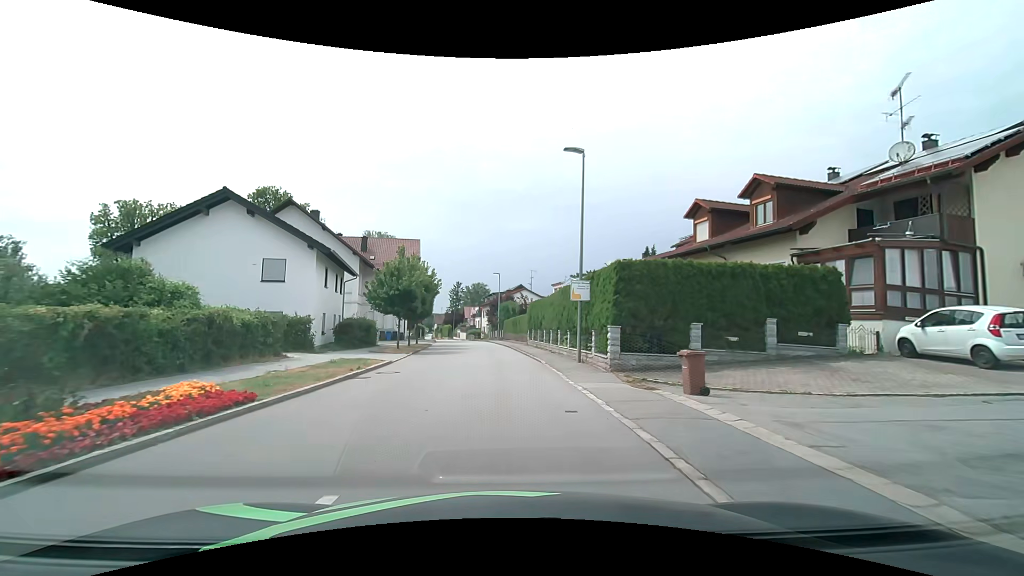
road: secondary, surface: asphalt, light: Day
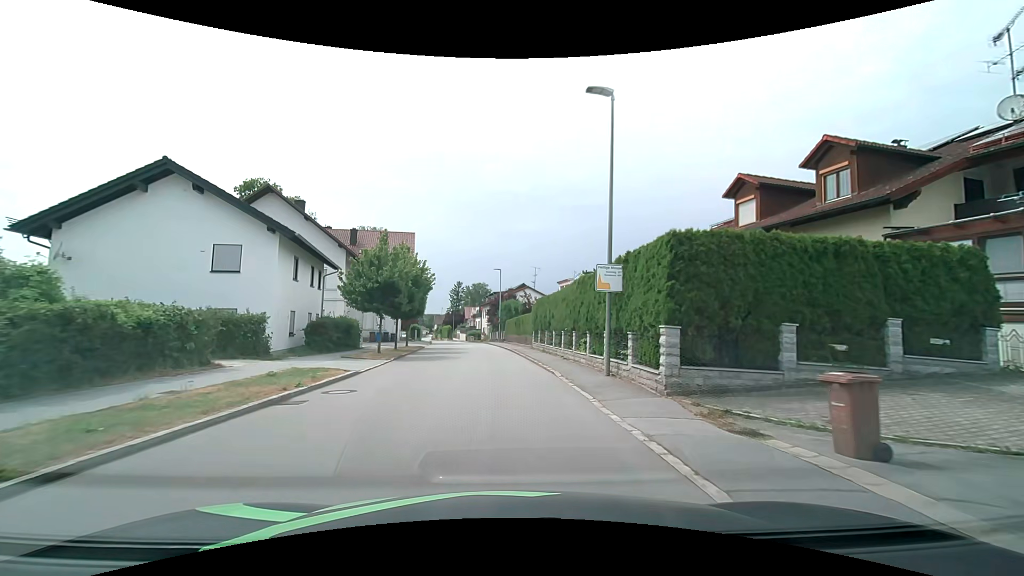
(0.0, +4.9) m; 0°
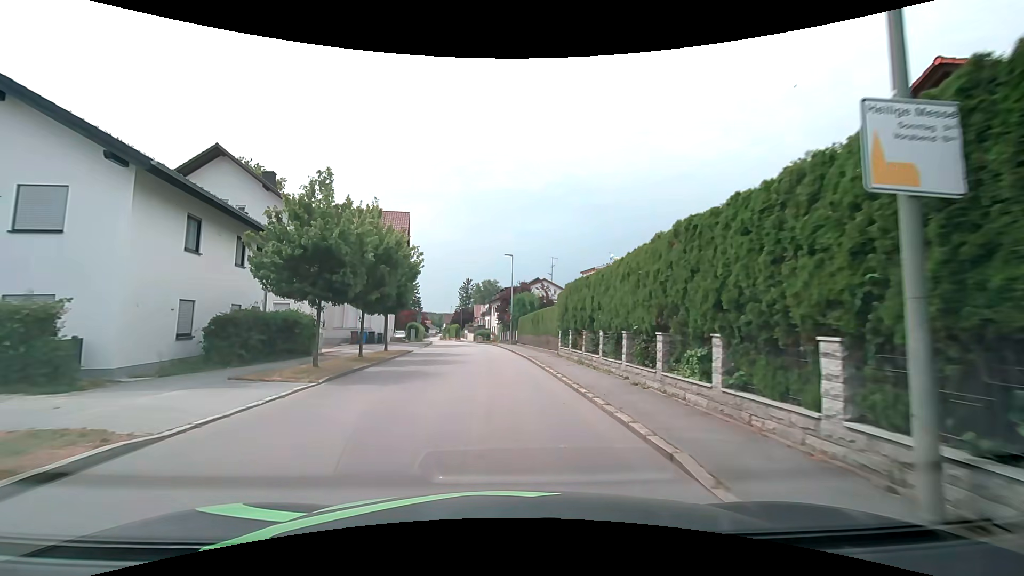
(0.0, +9.9) m; -1°
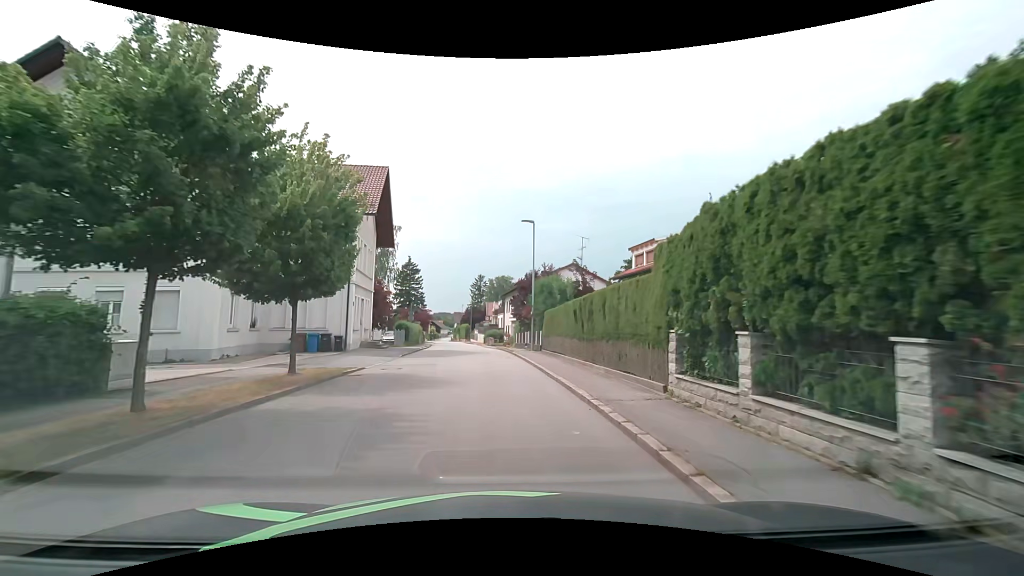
(-0.2, +13.8) m; -2°
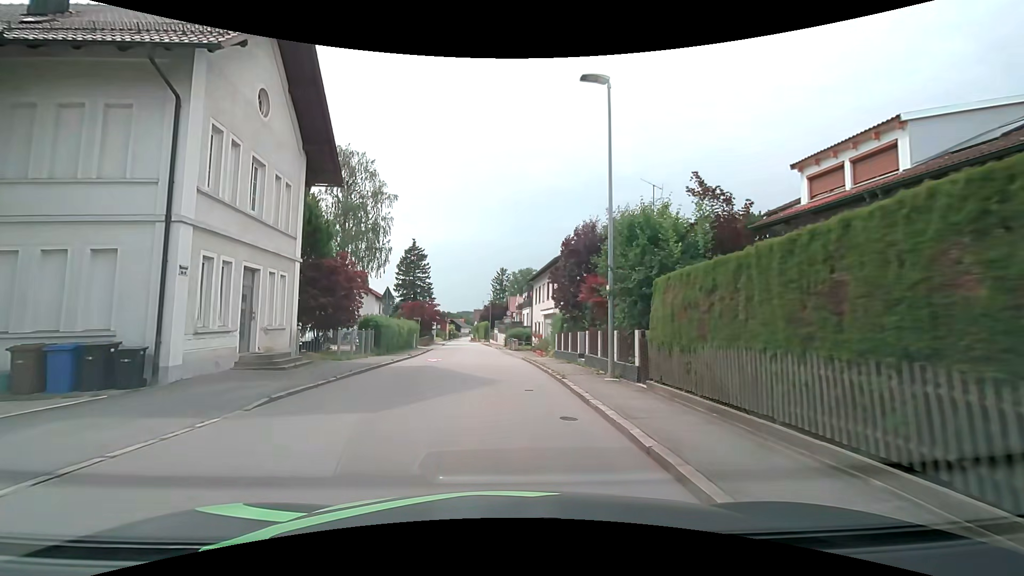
(-0.3, +17.3) m; -2°
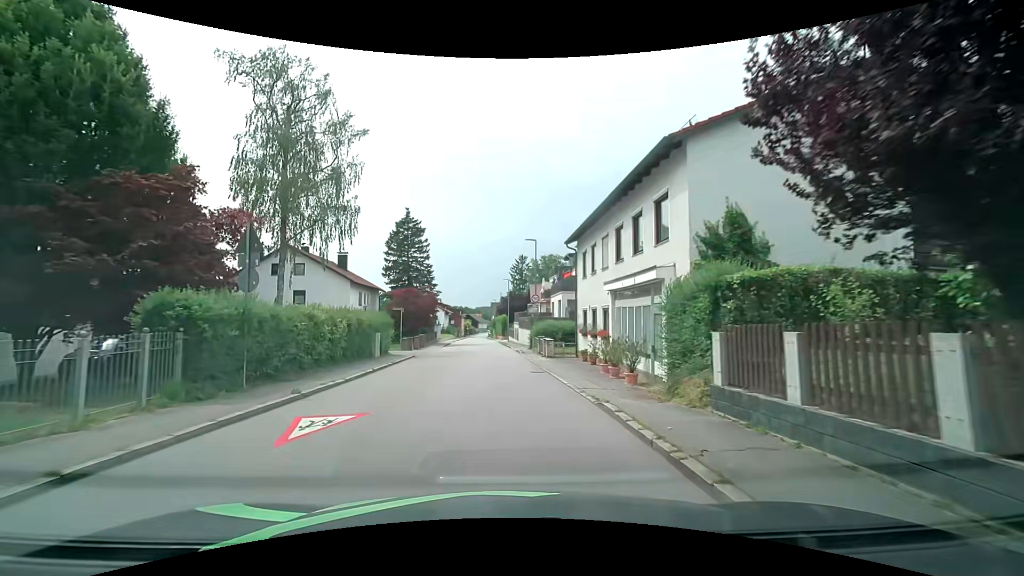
(-0.3, +17.7) m; -2°
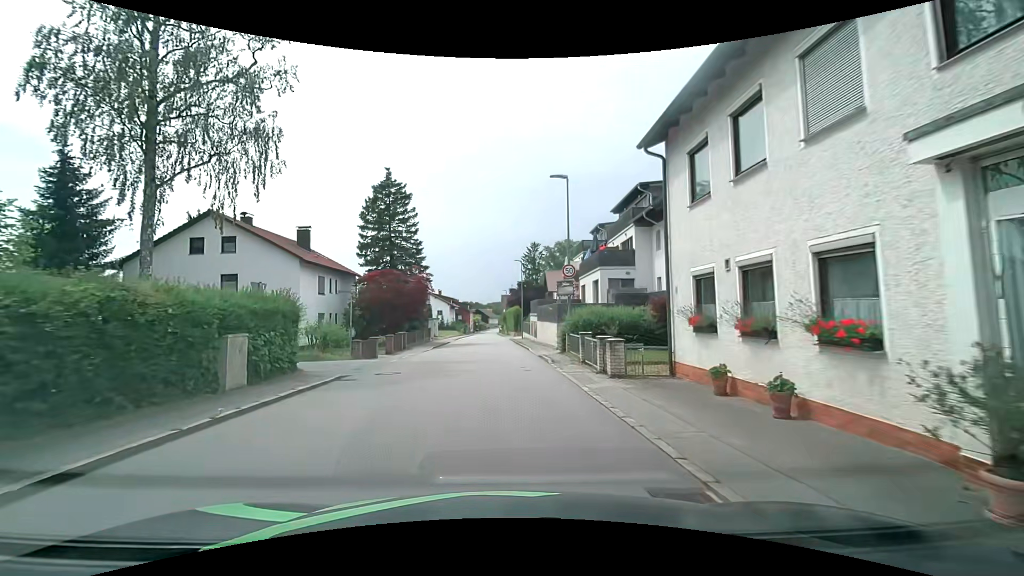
(-0.1, +13.6) m; 0°
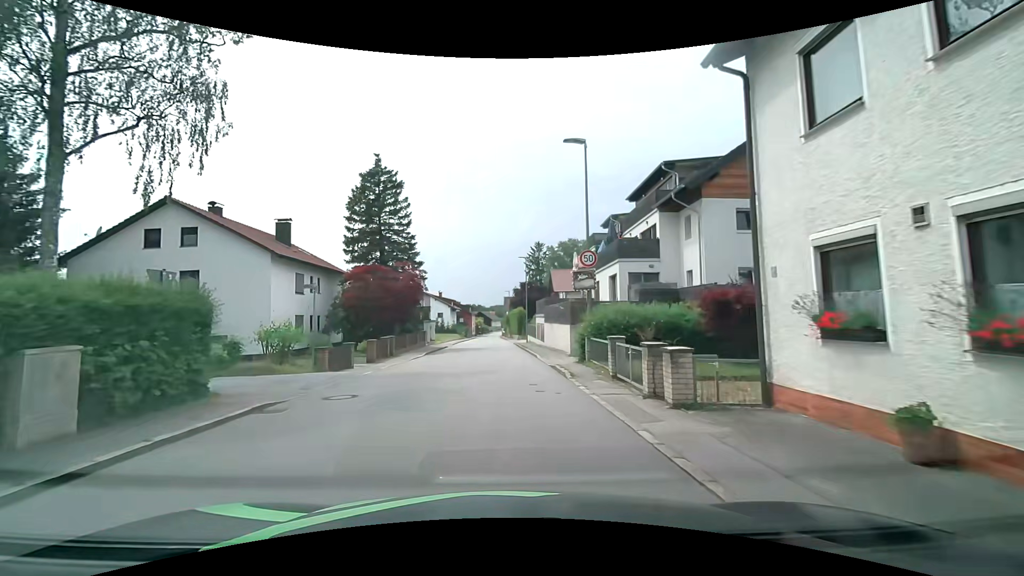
(0.0, +4.5) m; -1°
(0, +10) (0, +20) (0, +30) (-1, +40) (-1, +50) (-1, +60) (-2, +70) (-2, +80) (-3, +90) (-3, +100) m
